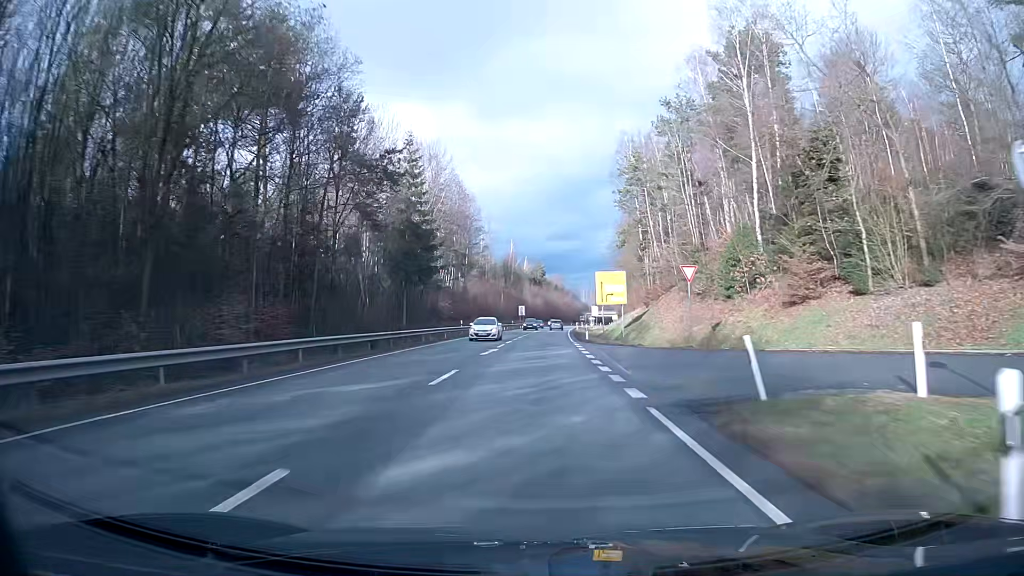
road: primary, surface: asphalt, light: Day
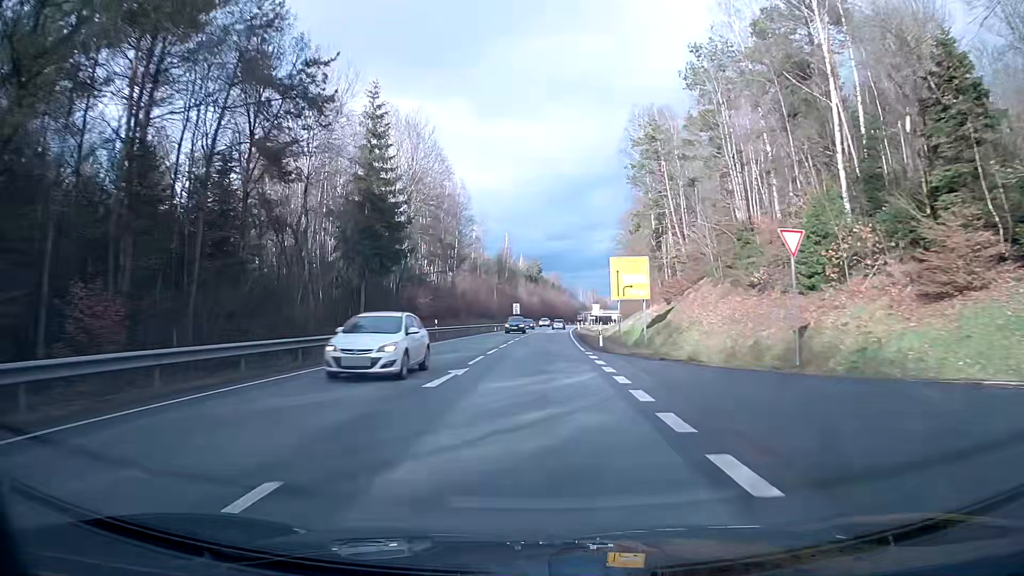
(0.0, +12.3) m; 0°
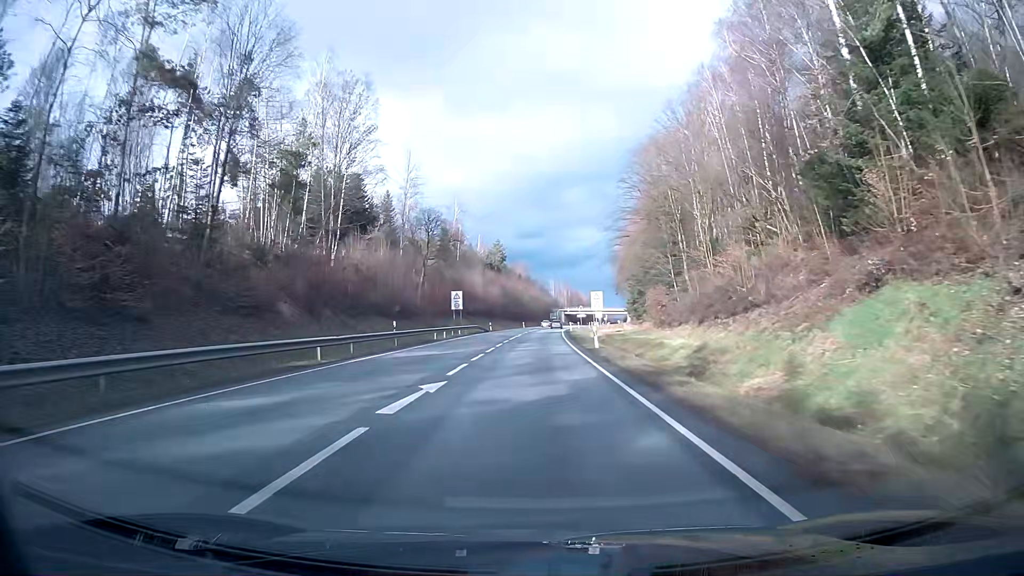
(+1.4, +57.5) m; +2°
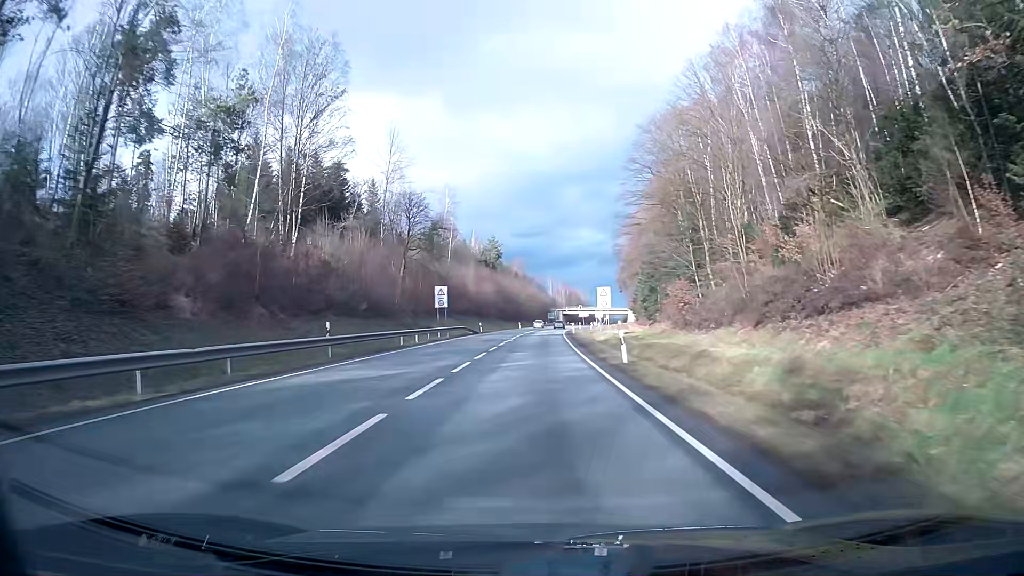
(+0.1, +10.7) m; +1°
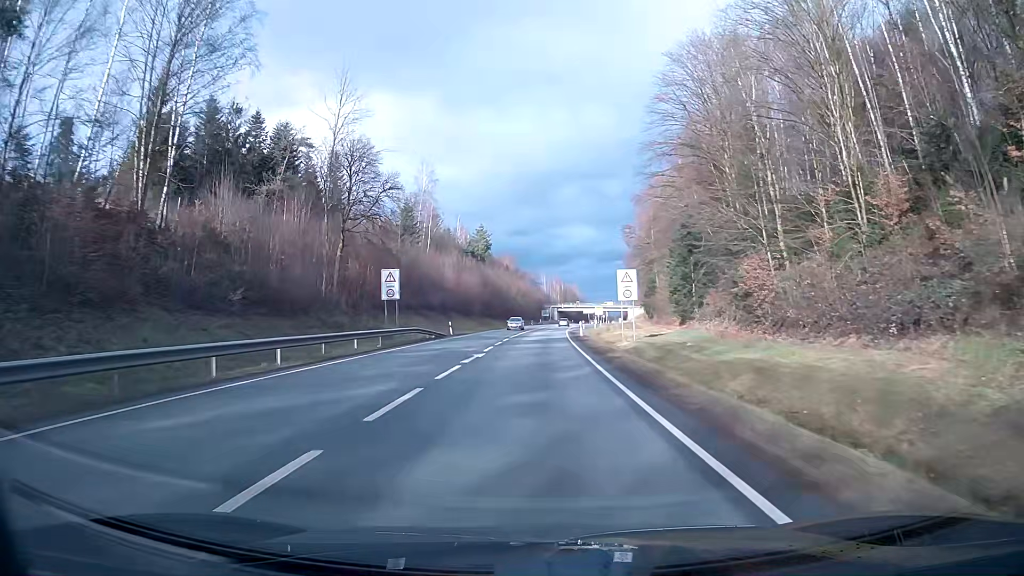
(+0.2, +20.7) m; +1°
